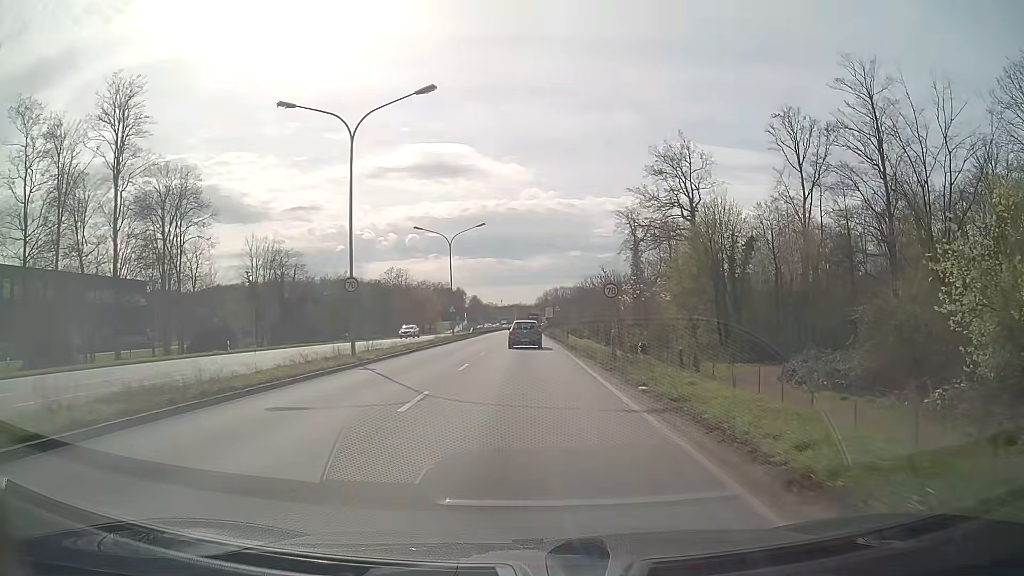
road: primary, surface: asphalt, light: Day
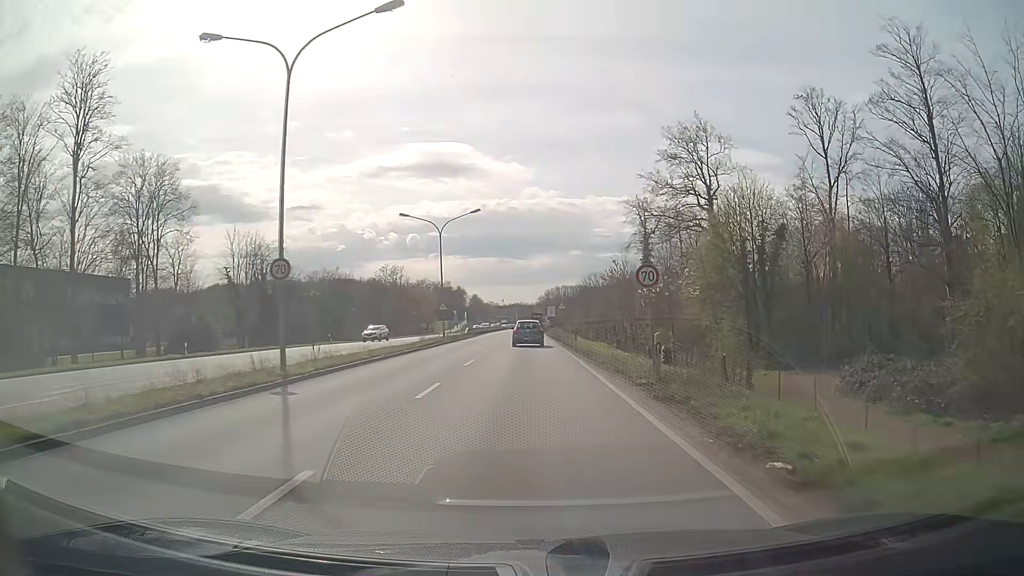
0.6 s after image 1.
(-0.1, +7.4) m; -1°
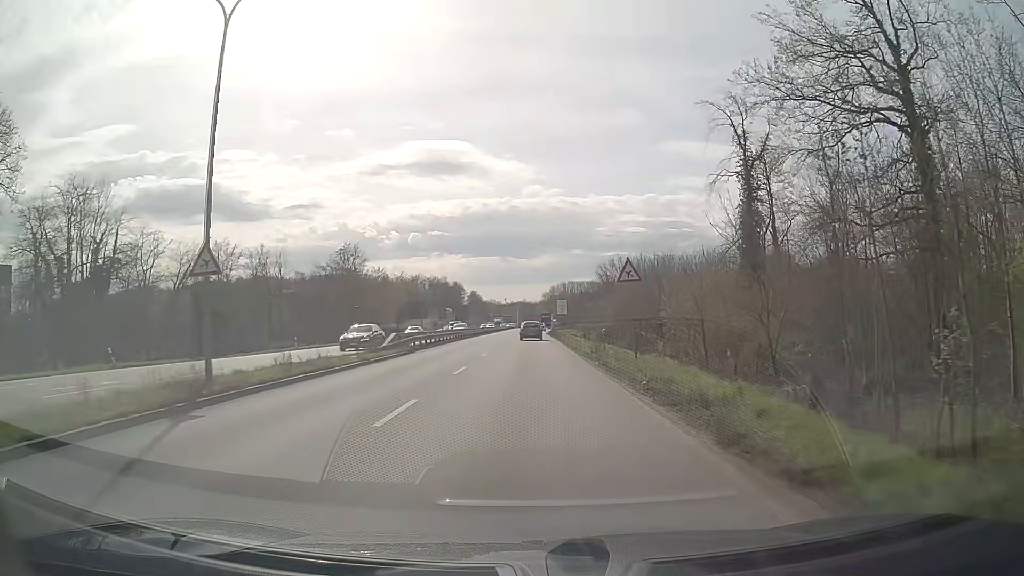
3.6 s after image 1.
(0.0, +39.7) m; 0°
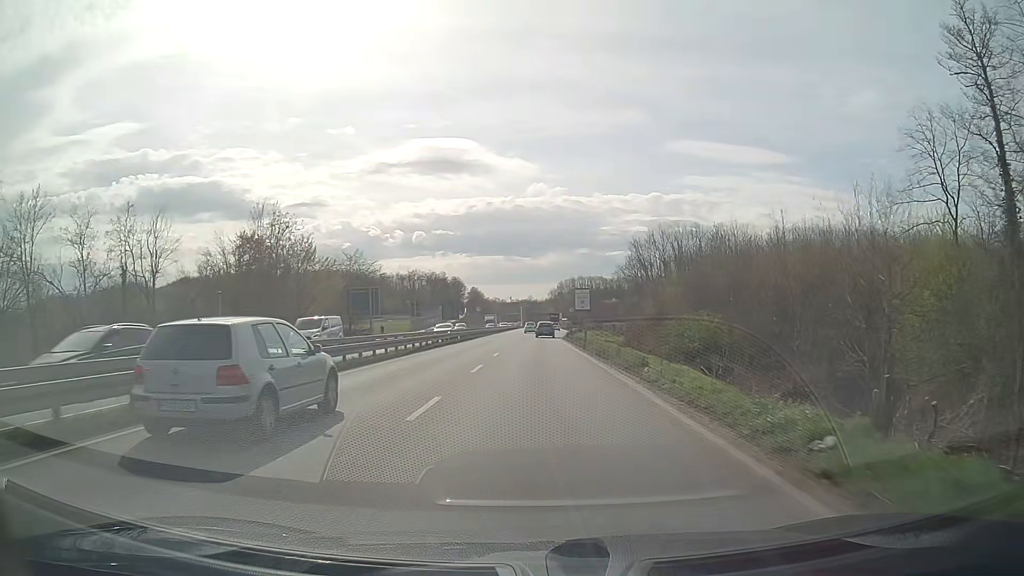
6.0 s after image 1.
(-0.2, +36.0) m; 0°
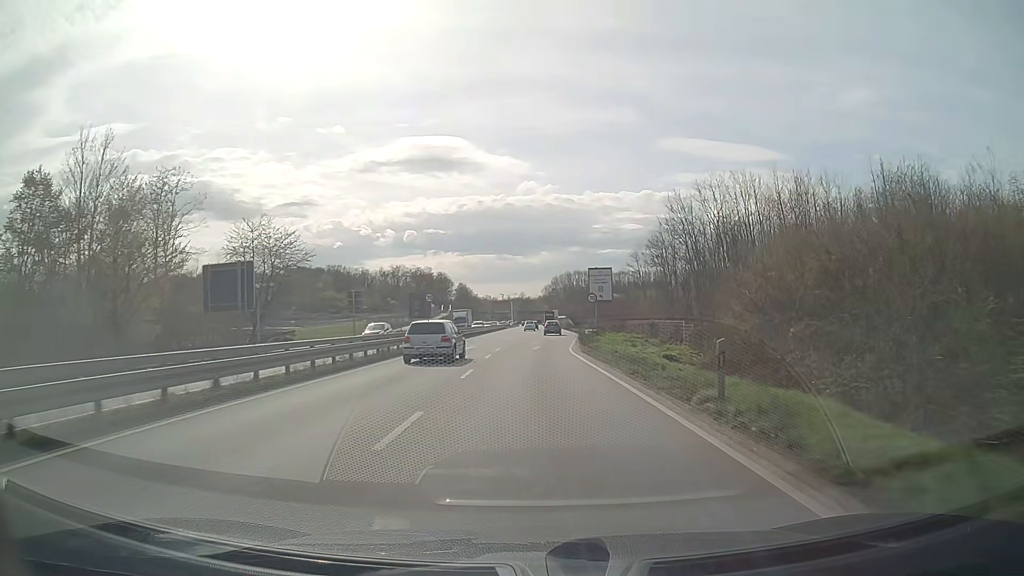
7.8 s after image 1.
(+0.1, +29.4) m; 0°
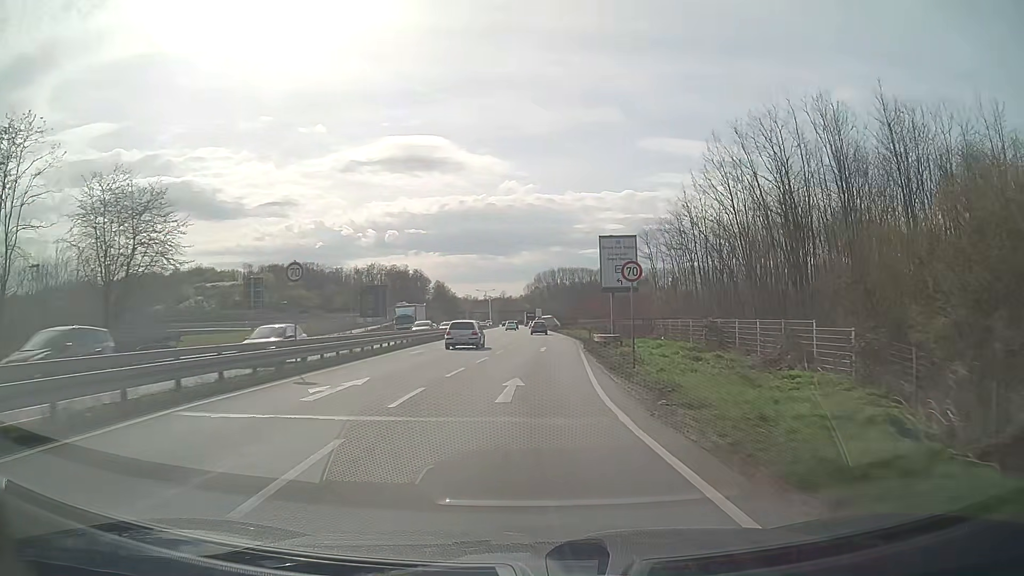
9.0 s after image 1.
(+0.3, +20.6) m; +2°
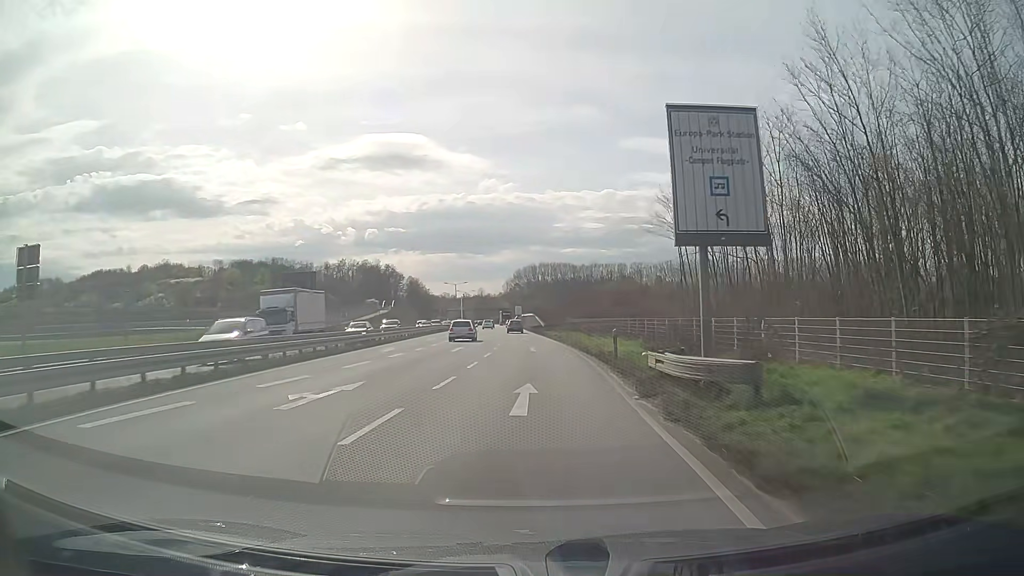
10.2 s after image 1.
(+0.3, +21.3) m; +2°
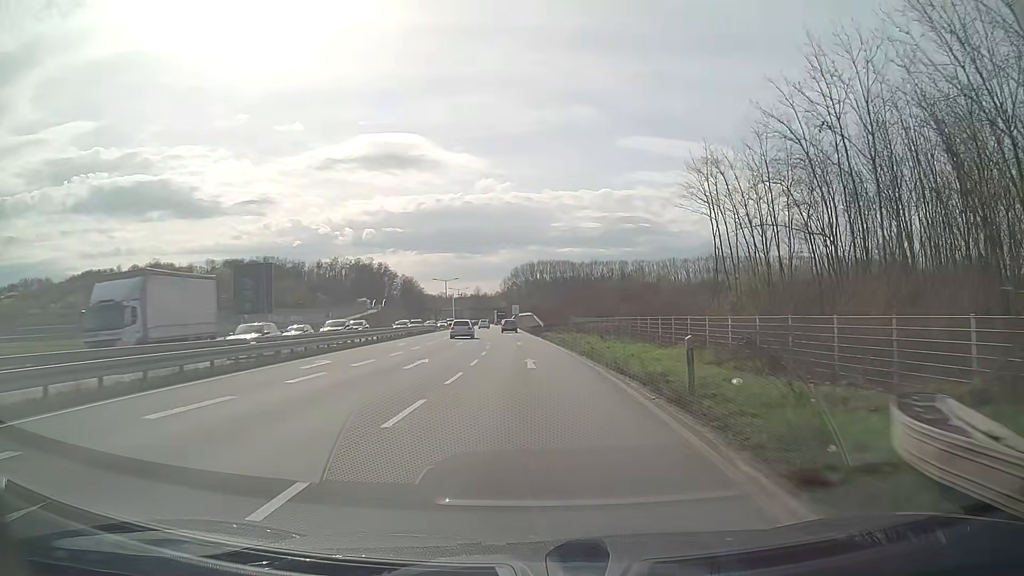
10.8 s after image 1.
(+0.1, +10.8) m; 0°
(0, +10) (0, +20) (0, +30) (-1, +40) (-1, +50) (-2, +60) (-2, +70) (-2, +80) (-3, +90) (-3, +100) m
